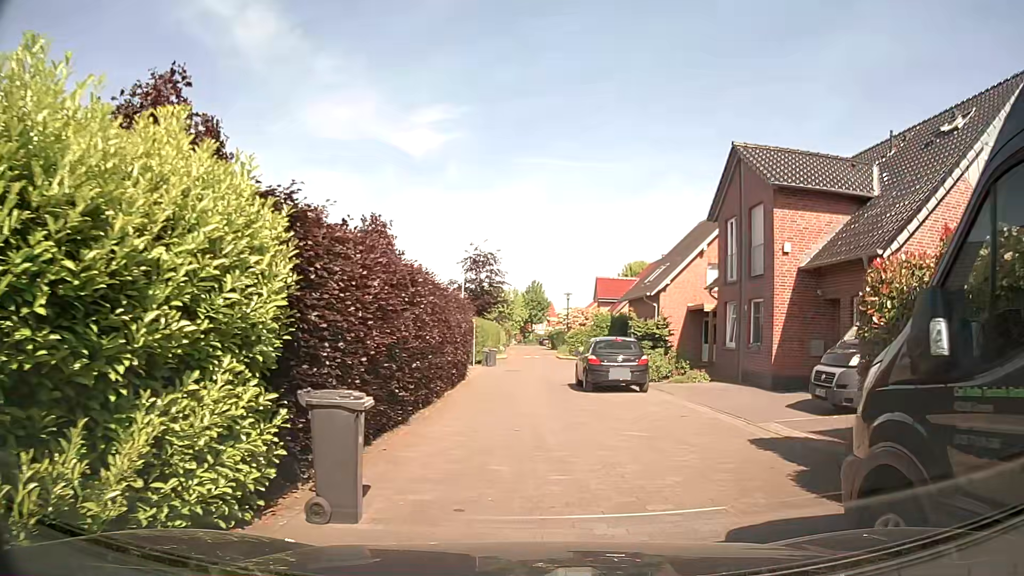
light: Day
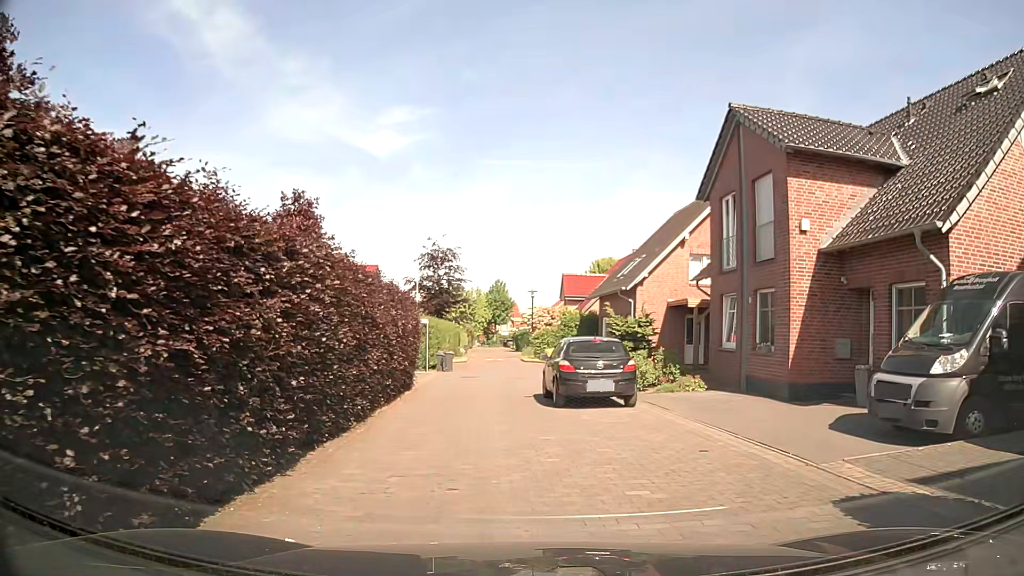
(0.0, +3.9) m; +2°
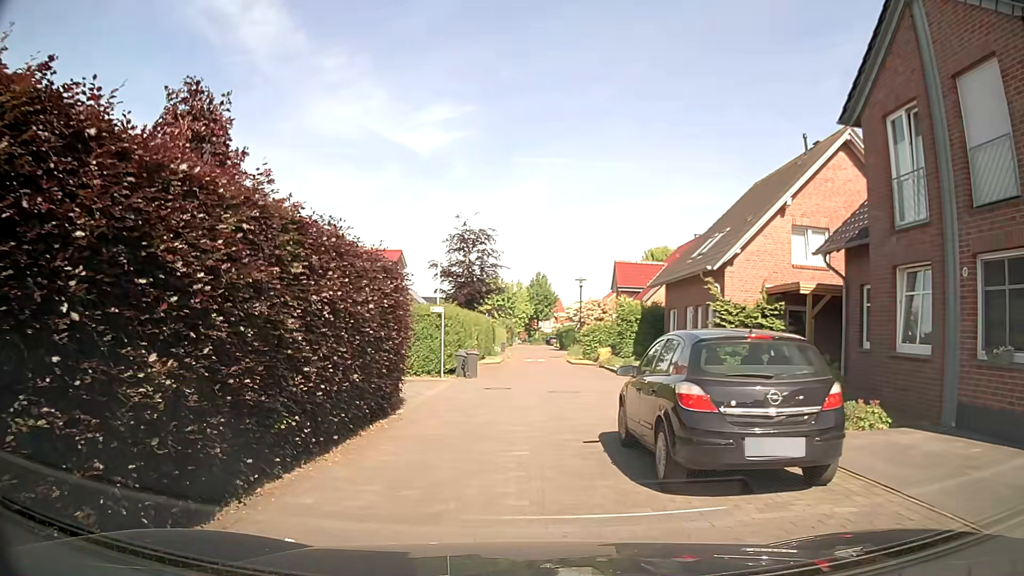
(-0.2, +8.0) m; -3°
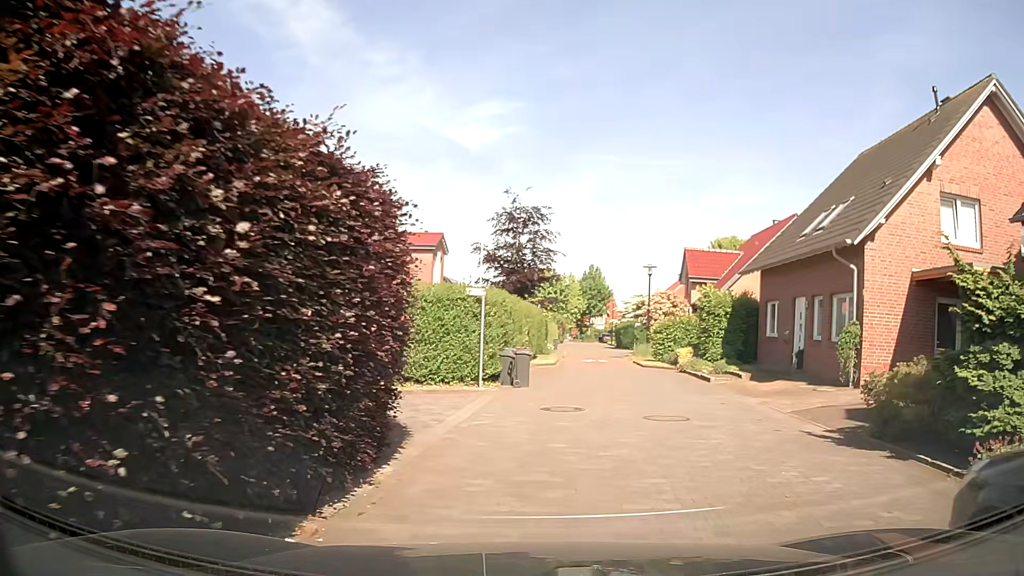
(-0.6, +6.4) m; -5°
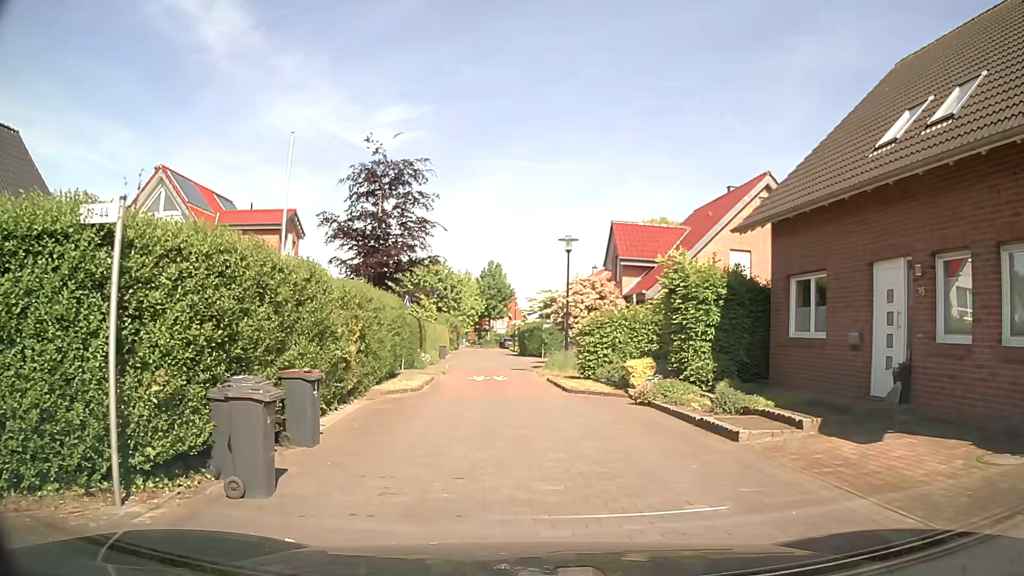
(+1.3, +11.4) m; +8°
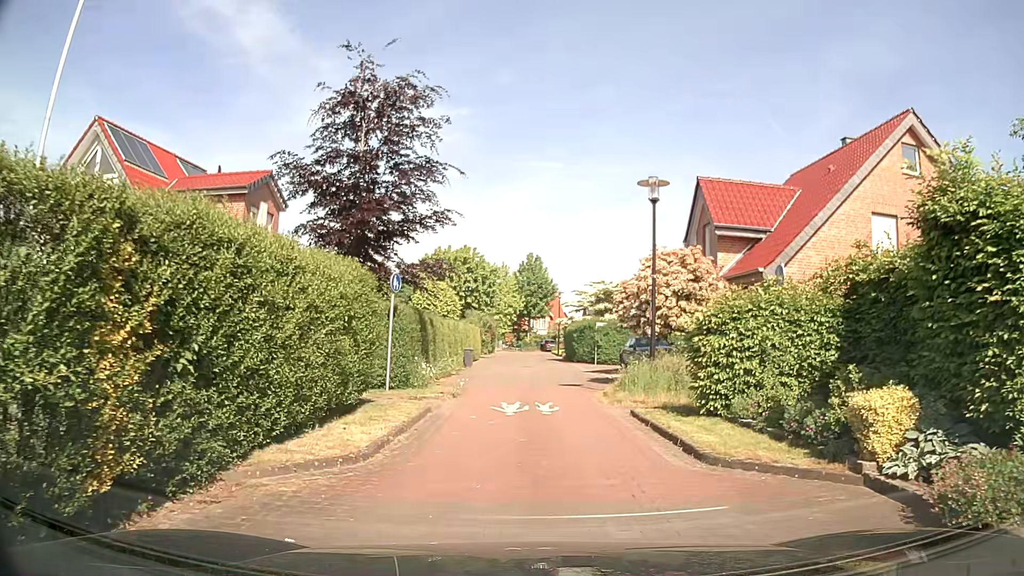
(-0.4, +9.5) m; -3°
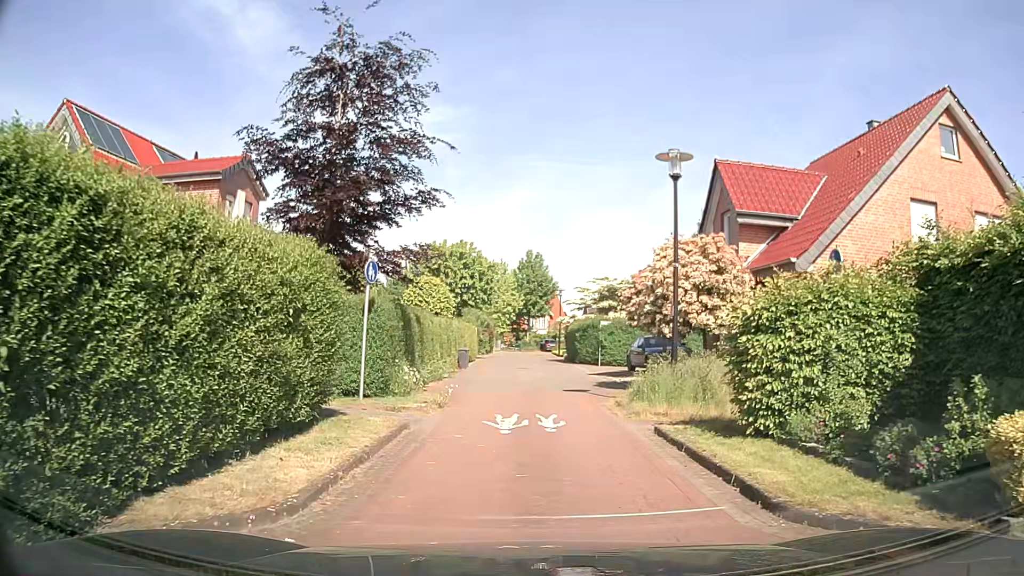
(0.0, +2.4) m; 0°
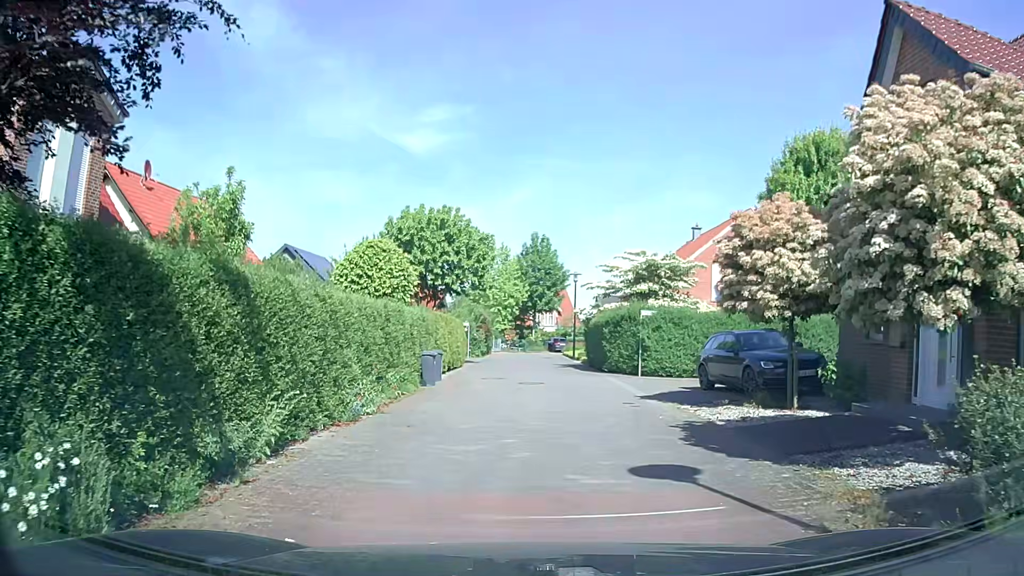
(0.0, +11.5) m; -1°
